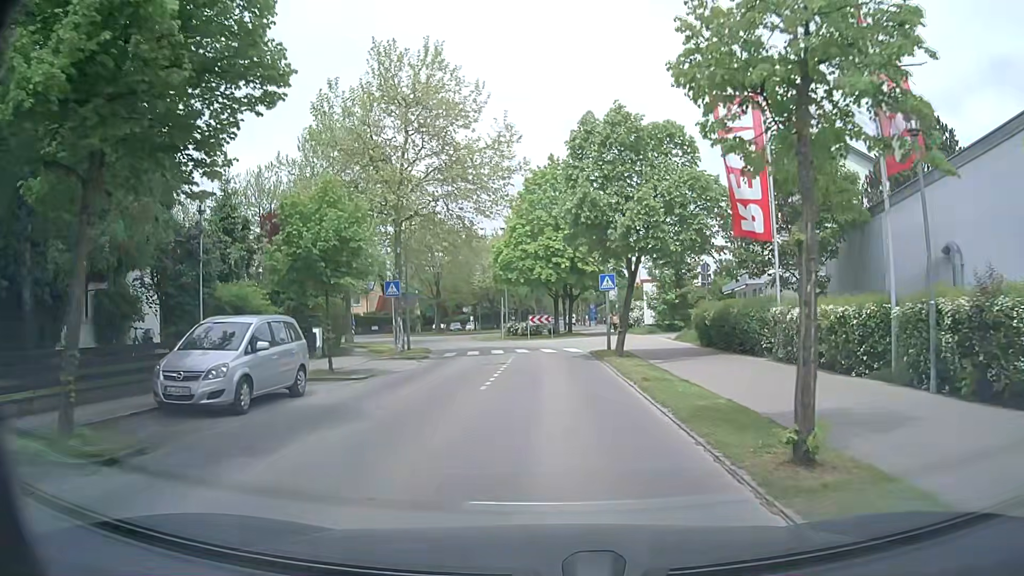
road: residential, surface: asphalt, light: Day
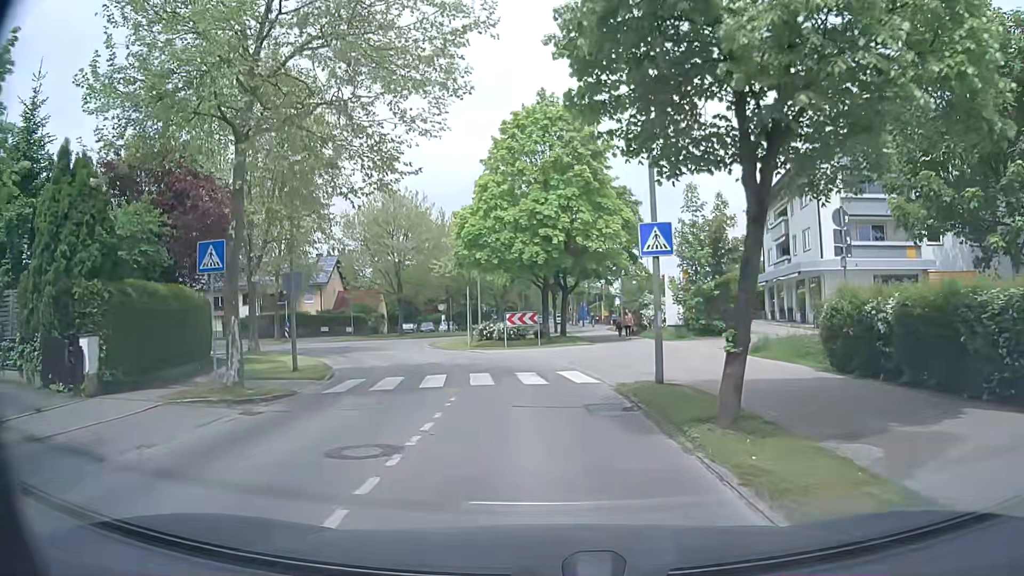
(+0.1, +13.8) m; +1°
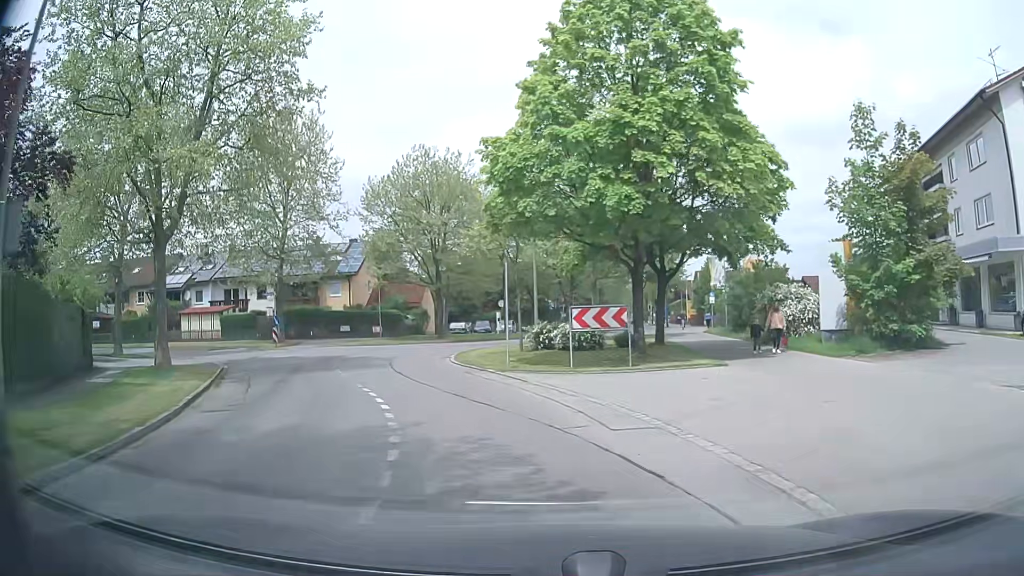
(-0.5, +13.5) m; -6°
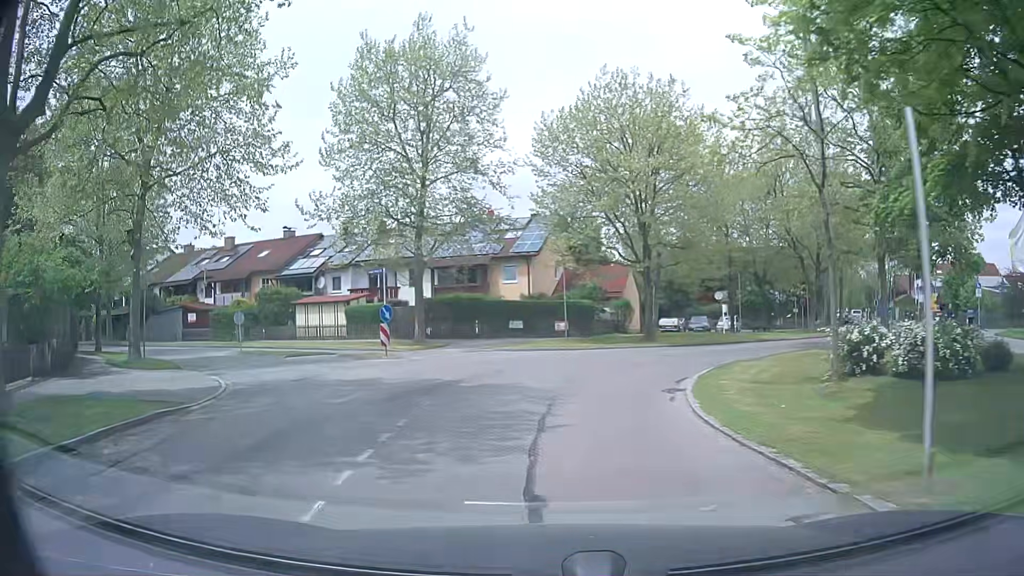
(-2.0, +13.7) m; -18°
(0, +10) (+3, +19) (+10, +27) (+18, +33) (+24, +40) (+30, +49) (+34, +58) (+38, +67) (+42, +76) (+46, +86) m
